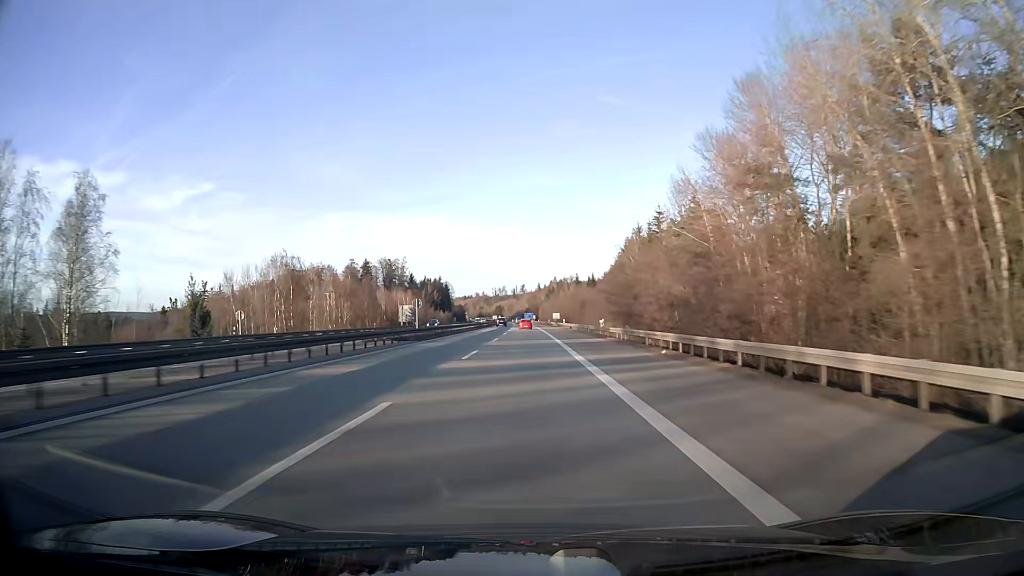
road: motorway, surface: asphalt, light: Day
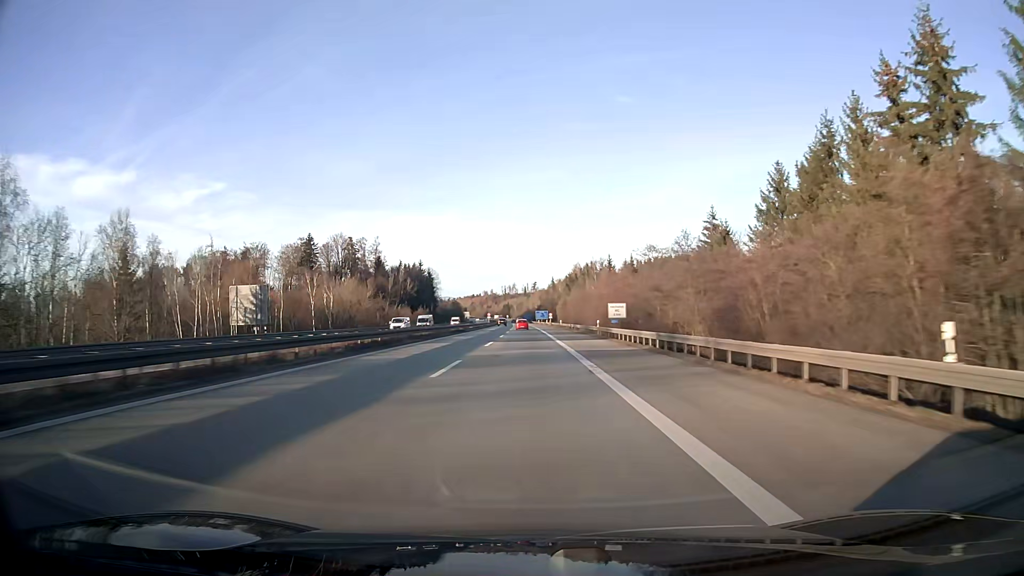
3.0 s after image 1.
(-0.9, +97.3) m; -1°
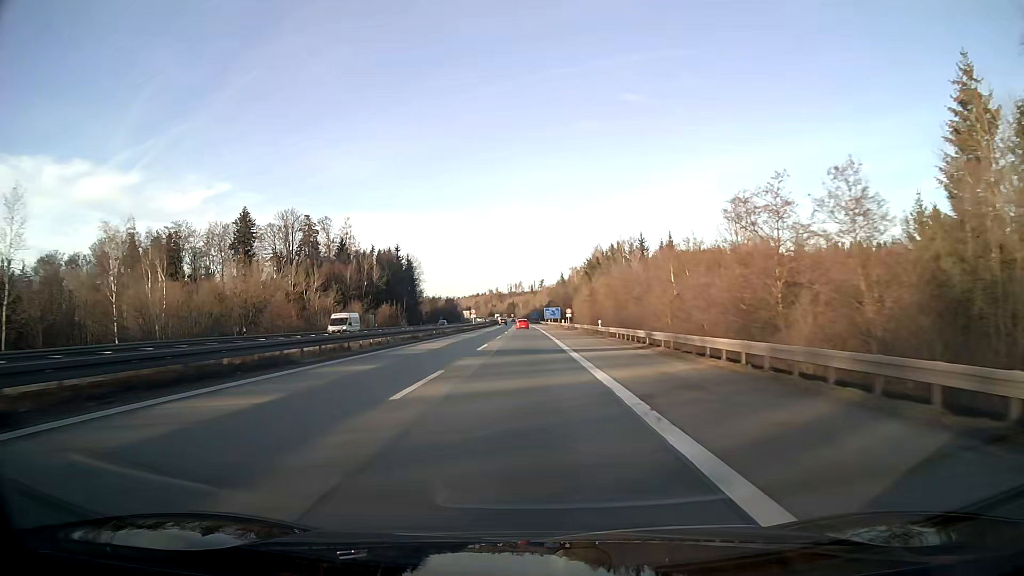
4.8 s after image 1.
(-0.3, +57.8) m; -1°
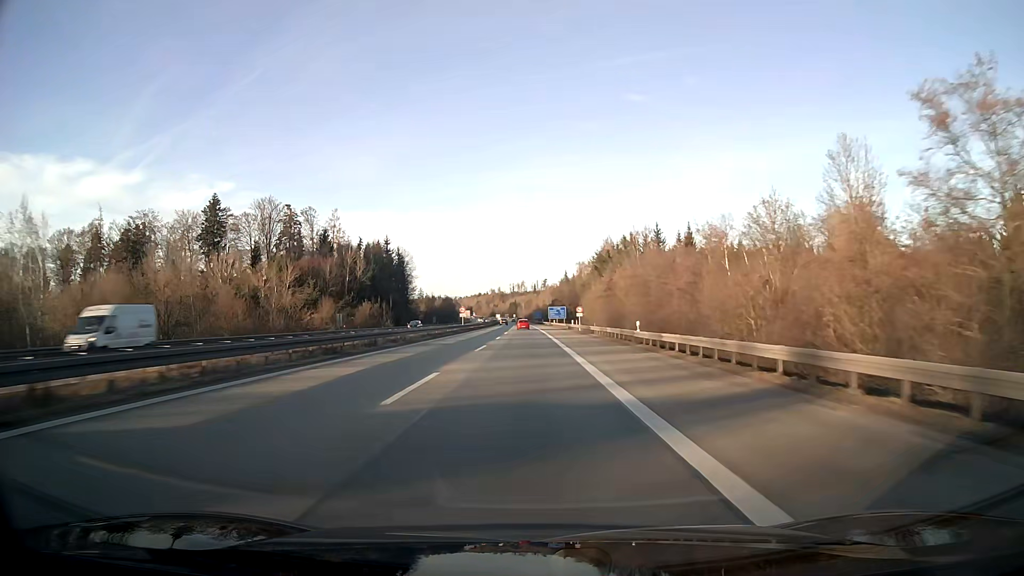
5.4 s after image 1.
(0.0, +19.1) m; 0°
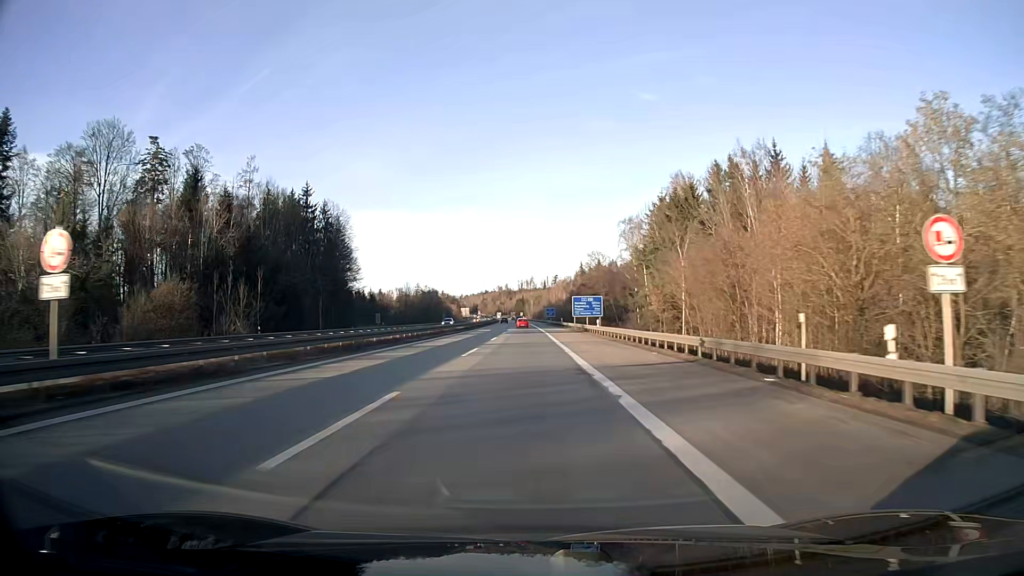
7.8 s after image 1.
(-0.5, +76.5) m; -1°
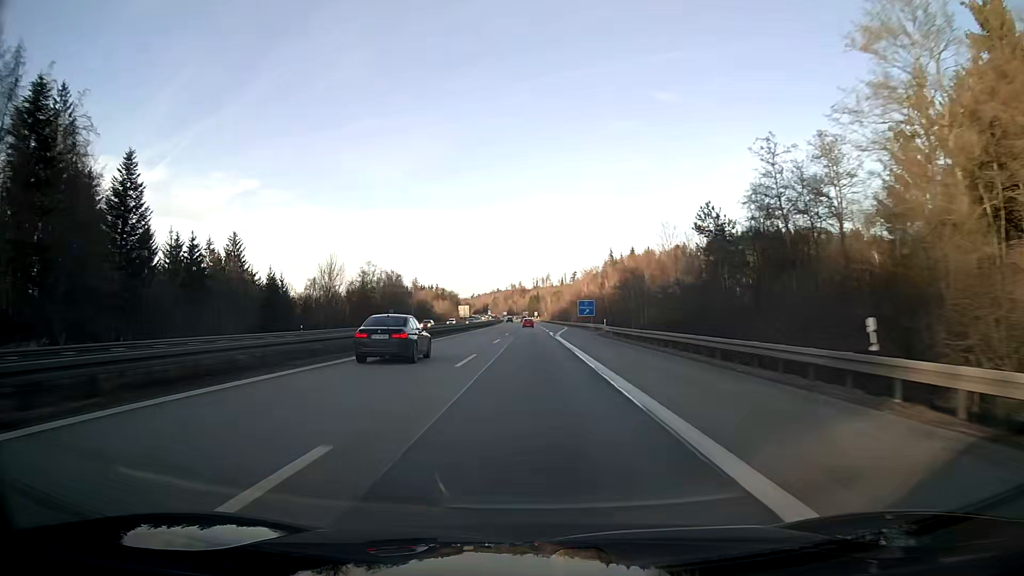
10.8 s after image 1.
(-1.2, +95.6) m; -1°
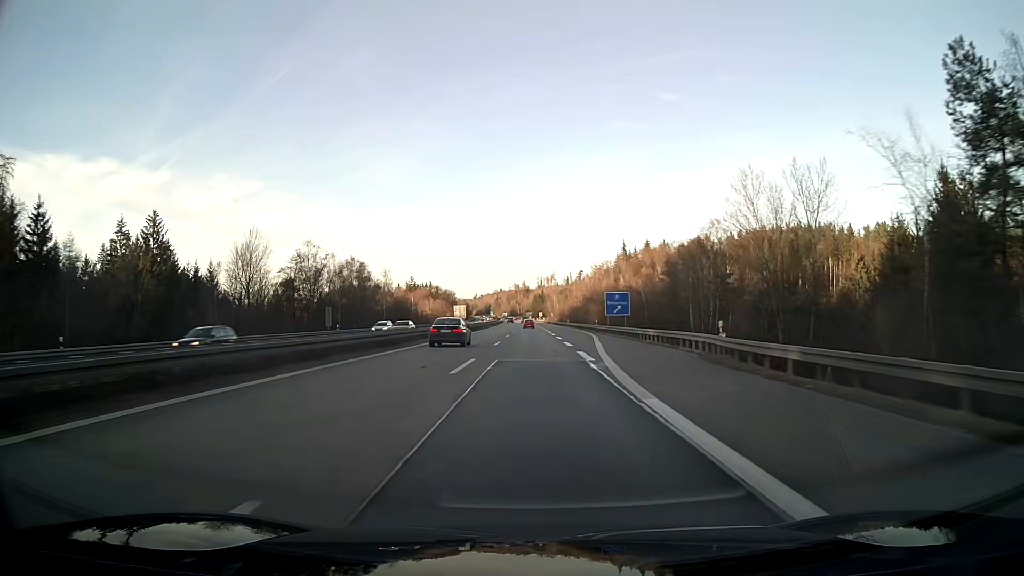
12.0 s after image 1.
(-0.1, +38.1) m; 0°
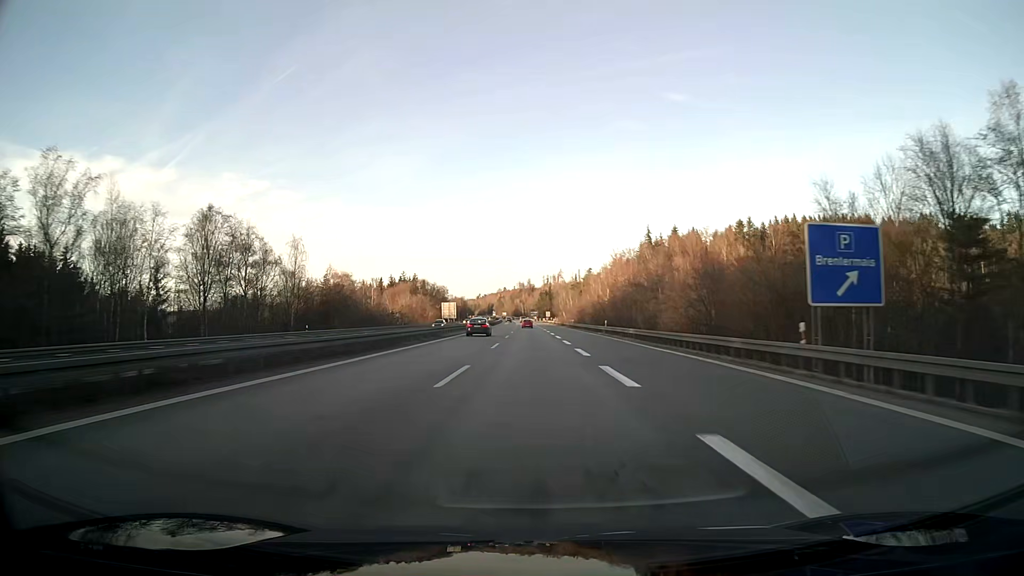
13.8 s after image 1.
(-0.2, +57.1) m; 0°
